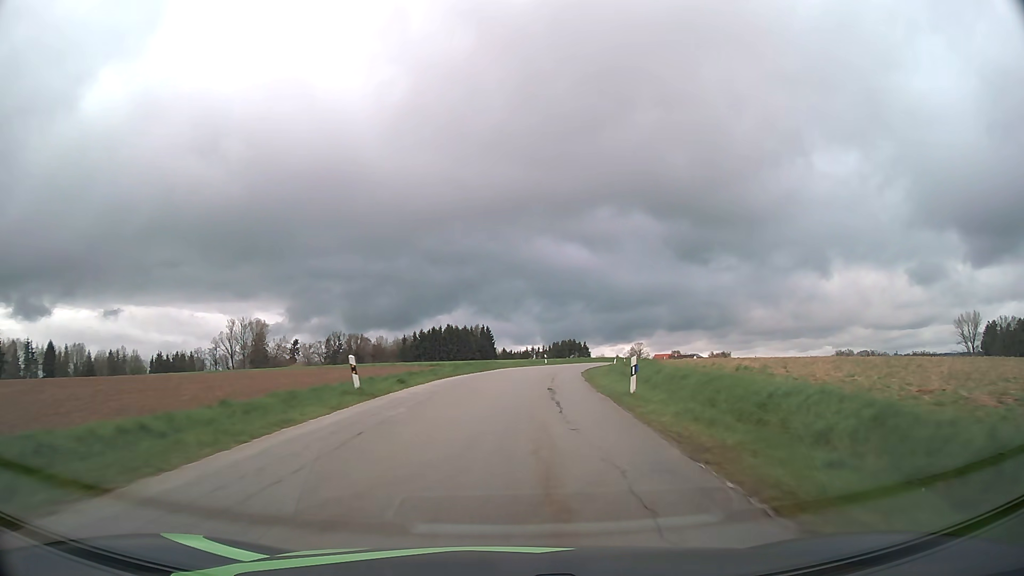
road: tertiary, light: Day
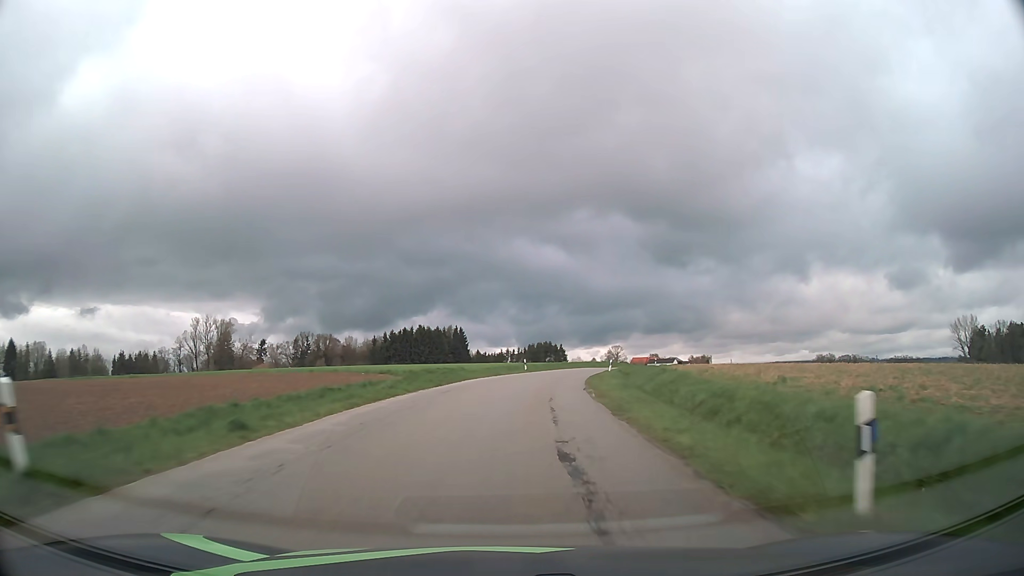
(+0.2, +11.8) m; +2°
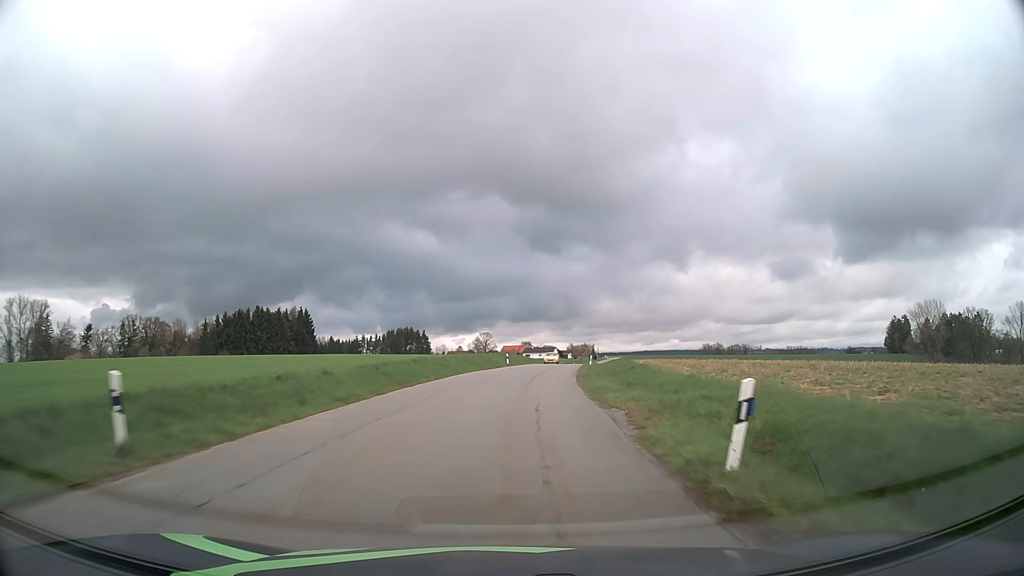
(+4.3, +47.2) m; +11°
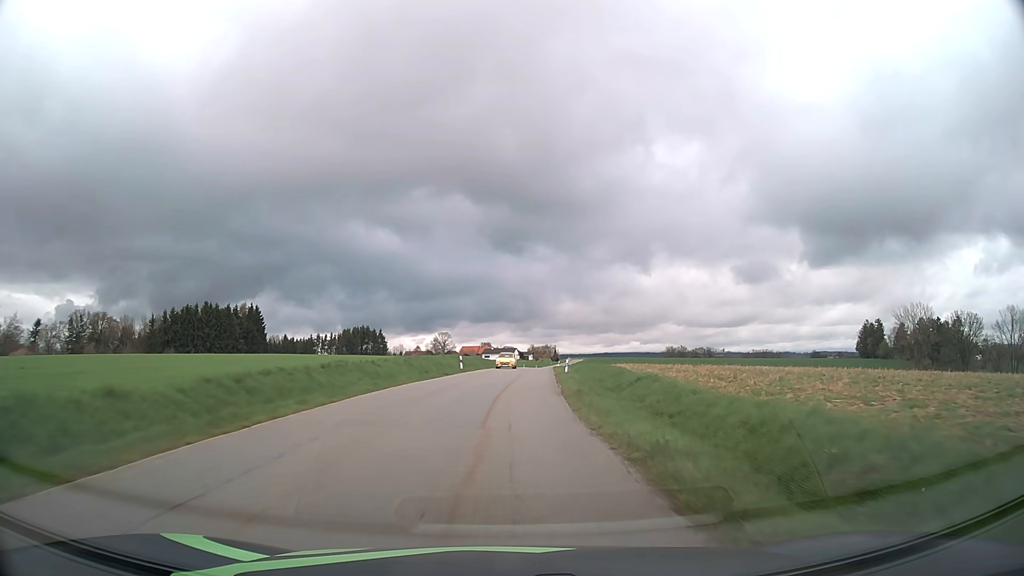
(+0.4, +12.0) m; +4°
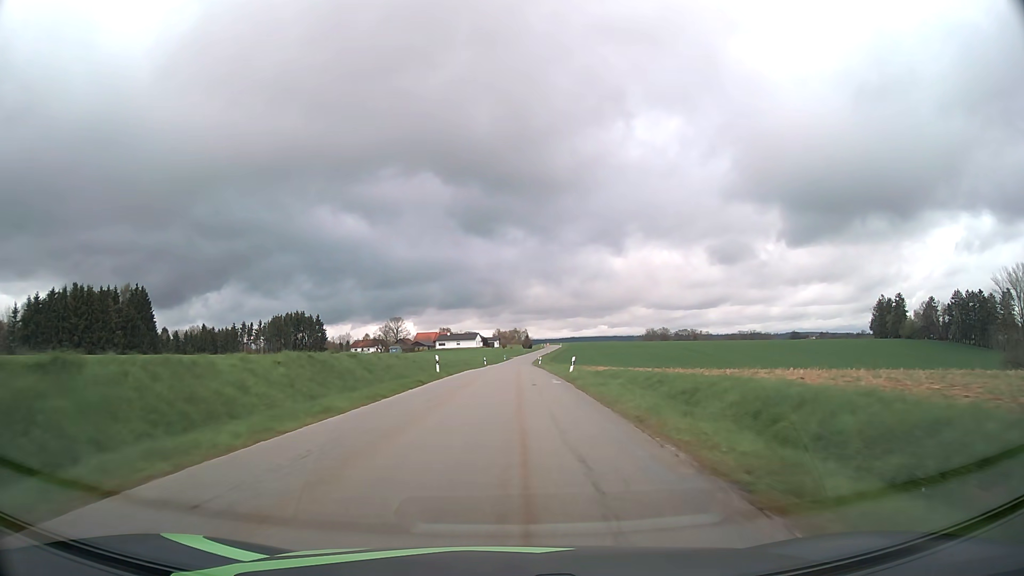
(+2.6, +60.8) m; +3°
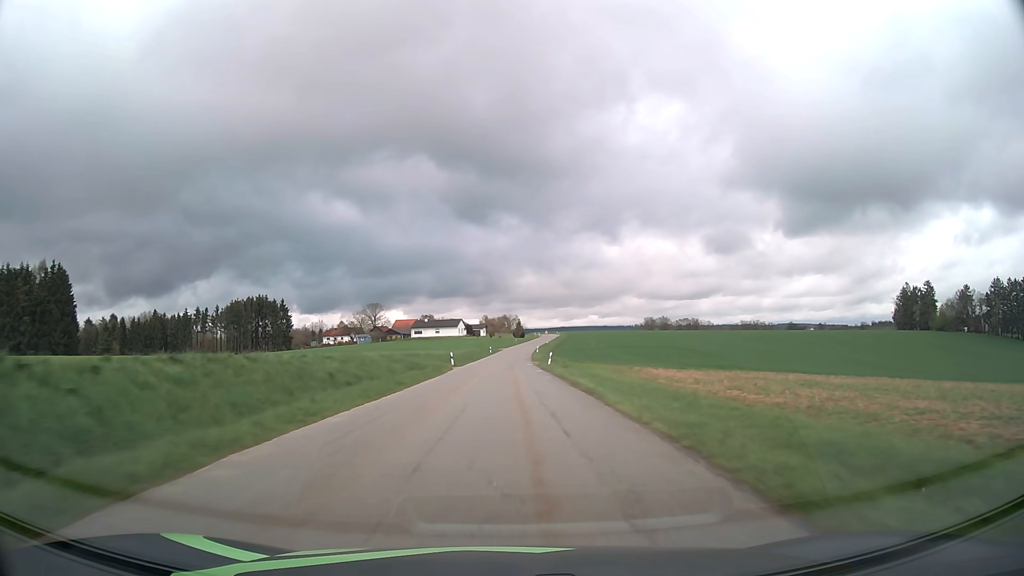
(+0.3, +37.2) m; +1°
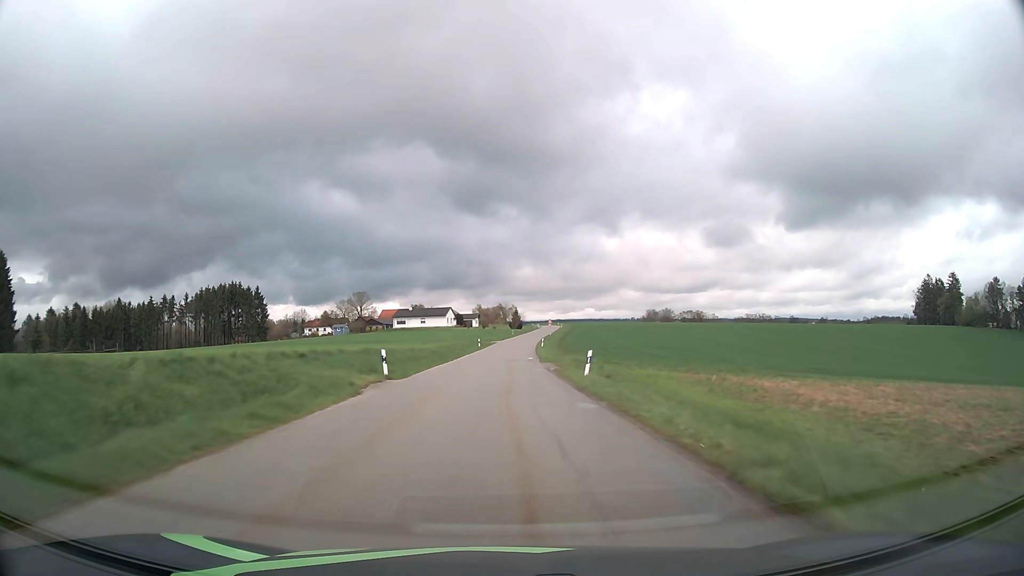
(+0.1, +24.8) m; 0°
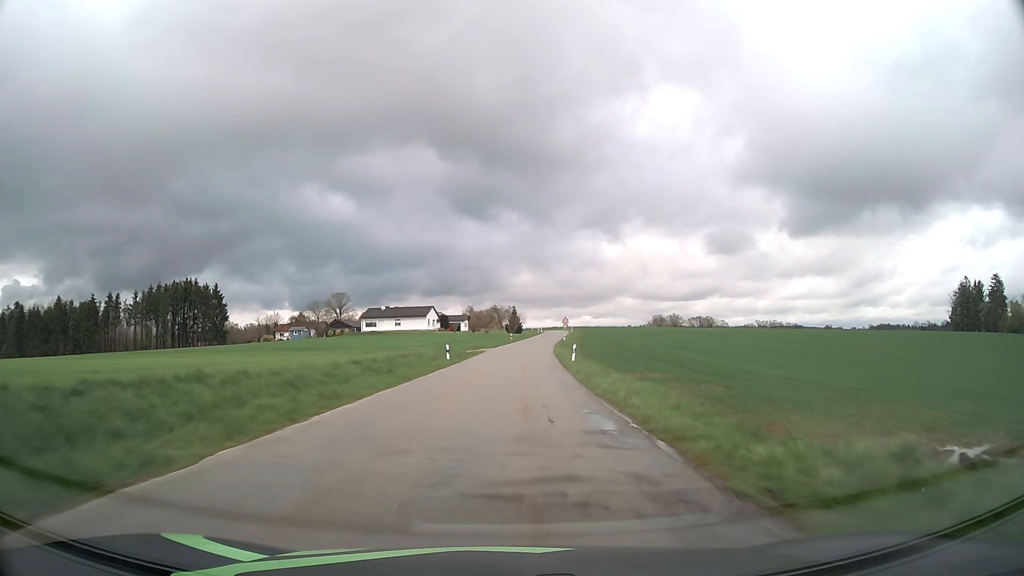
(-0.1, +35.7) m; 0°
(0, +10) (0, +20) (+1, +30) (+1, +40) (+2, +50) (+3, +60) (+4, +70) (+4, +80) (+6, +90) (+7, +100) m
